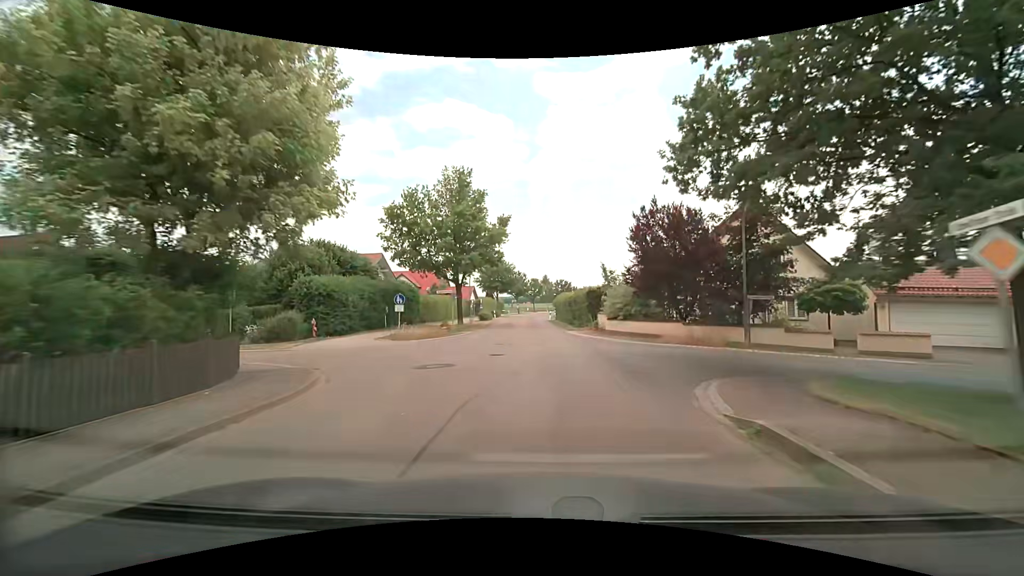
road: unclassified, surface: asphalt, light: Day
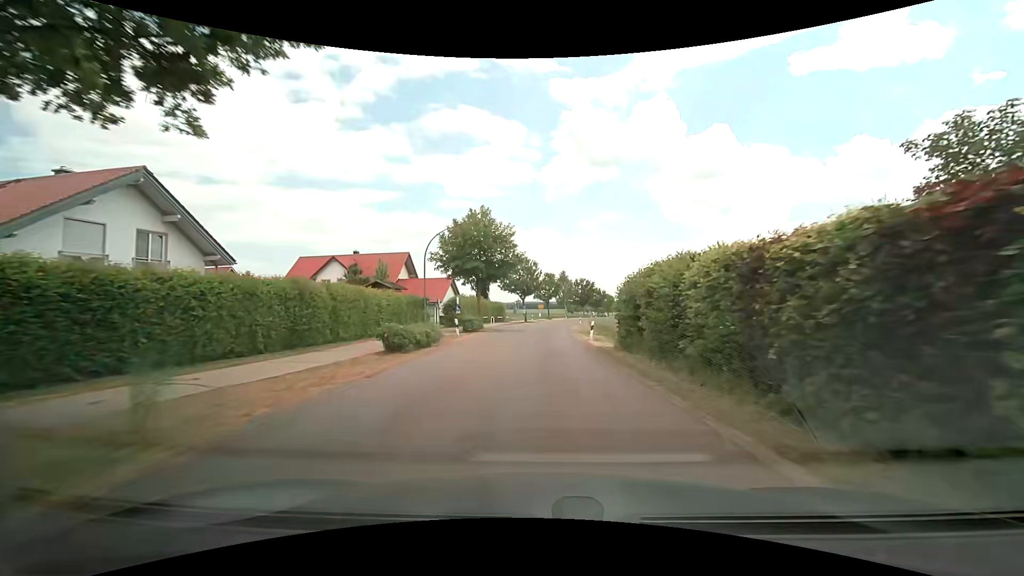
(-0.5, +35.6) m; -1°
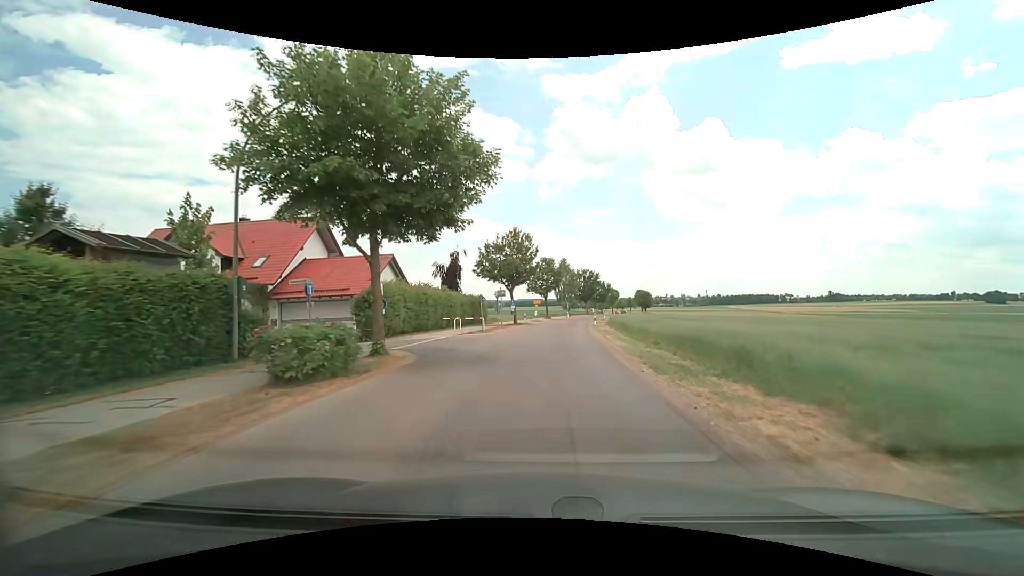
(-0.2, +22.7) m; 0°
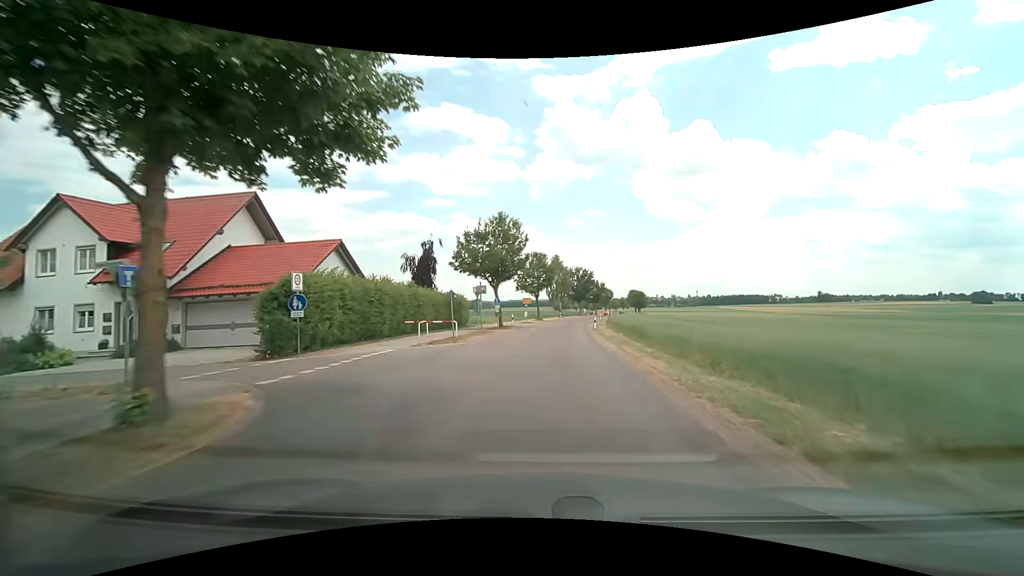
(+0.1, +7.7) m; +1°
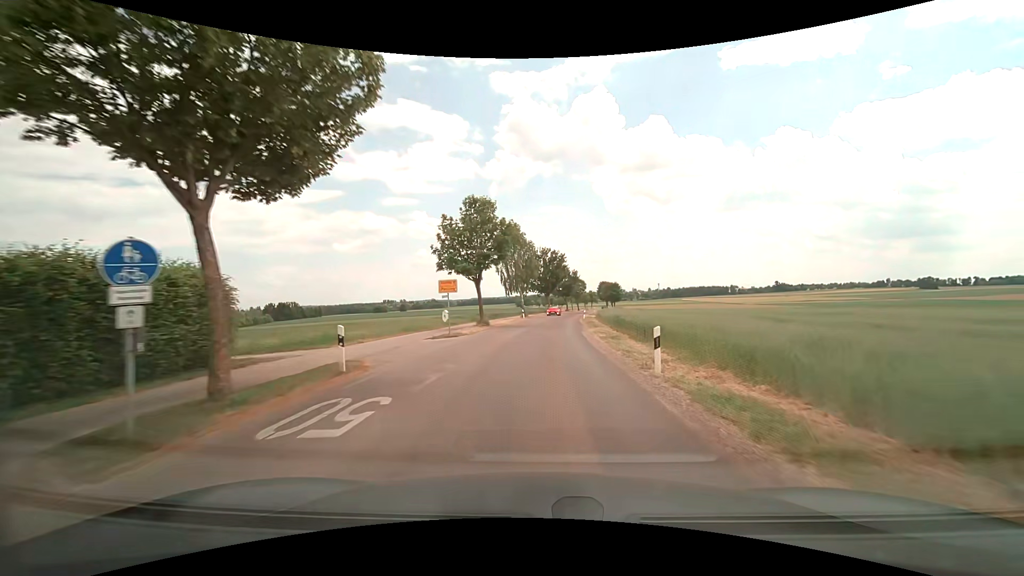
(+1.3, +31.2) m; +5°
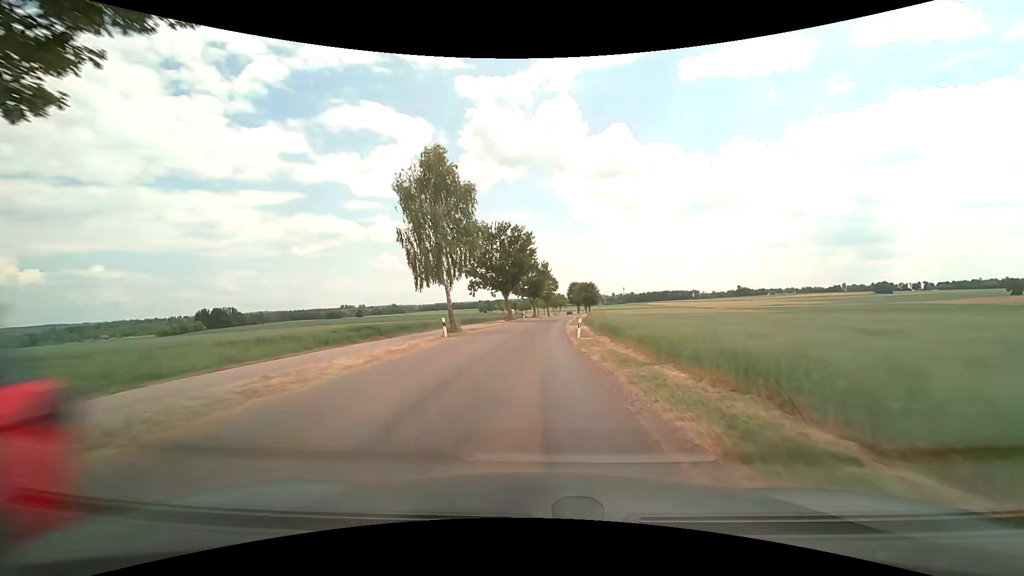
(+1.1, +31.1) m; +4°
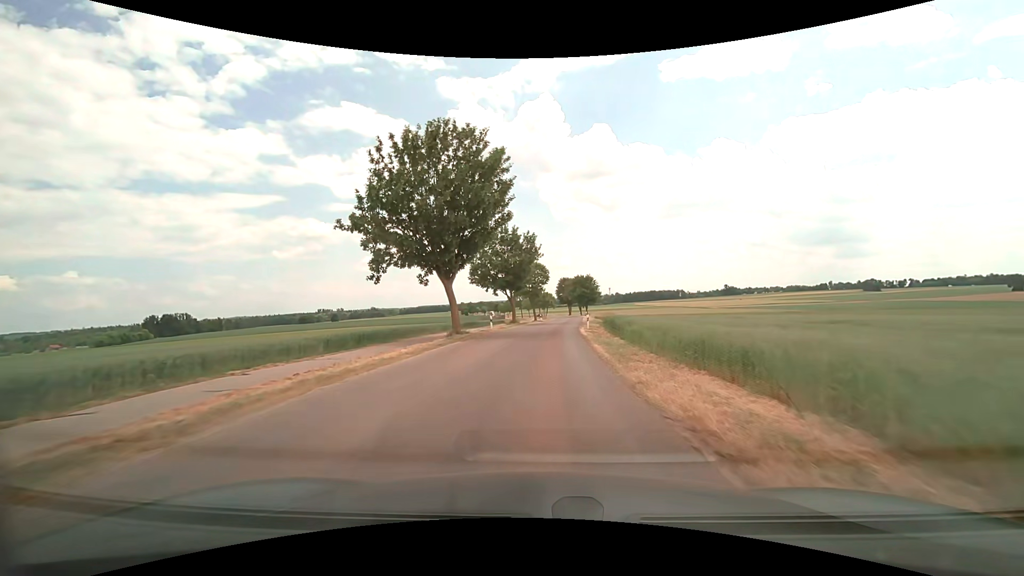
(+0.1, +32.7) m; +1°
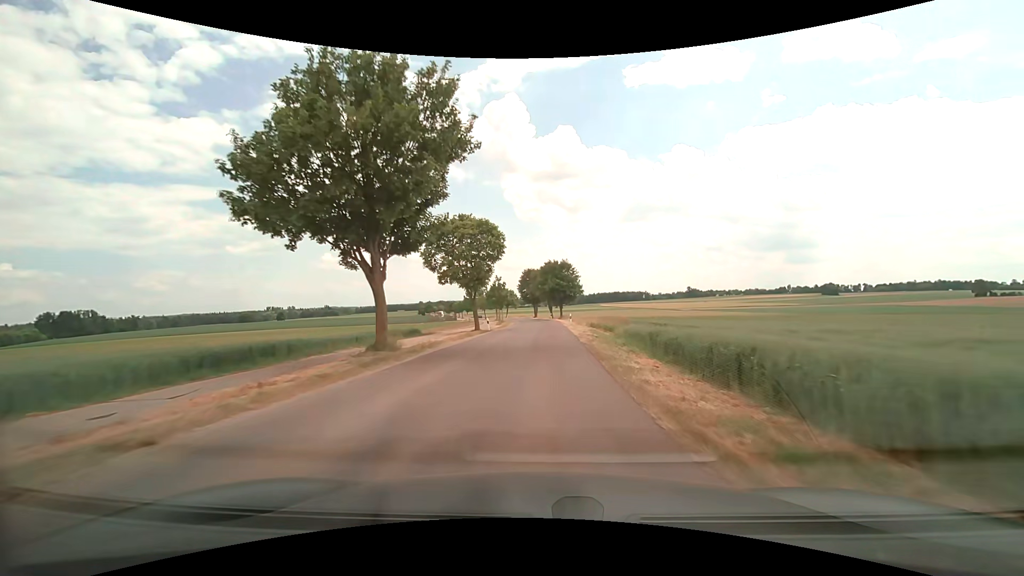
(+1.3, +36.1) m; +4°
(0, +10) (0, +20) (+1, +30) (+1, +40) (+1, +50) (+1, +60) (+1, +70) (+1, +80) (0, +90) (-1, +100) m
